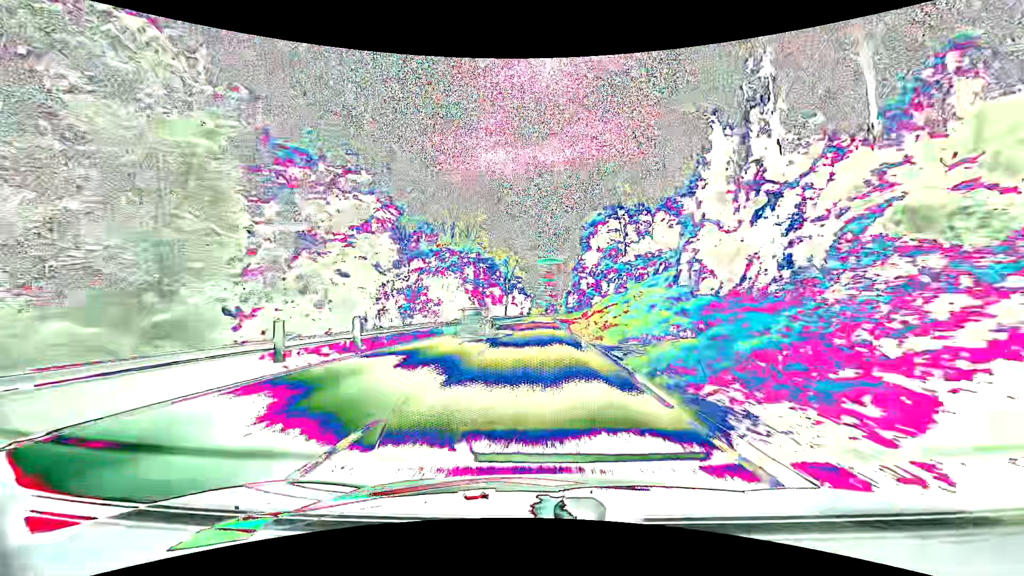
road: primary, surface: asphalt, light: Day
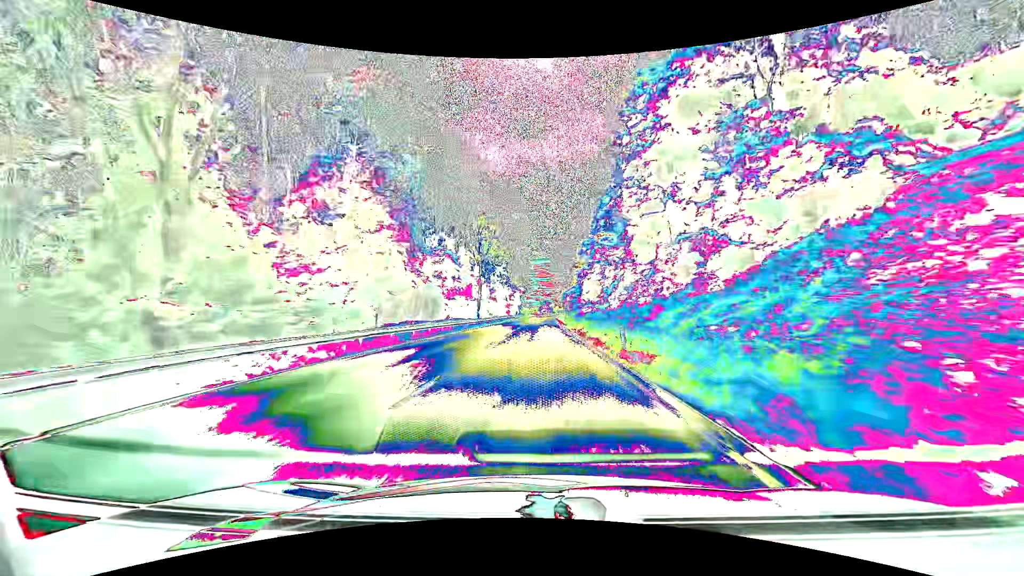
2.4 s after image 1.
(+0.4, +62.8) m; +1°
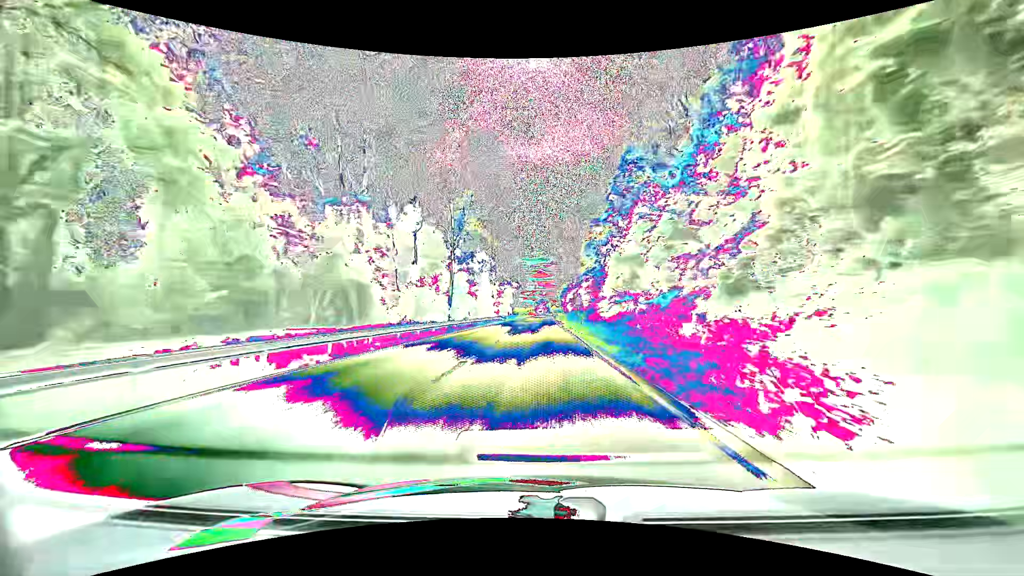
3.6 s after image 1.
(+0.1, +30.9) m; 0°
(0, +10) (0, +20) (0, +30) (0, +40) (+1, +50) (+1, +60) (+1, +70) (+1, +80) (+2, +90) (+2, +100) m
